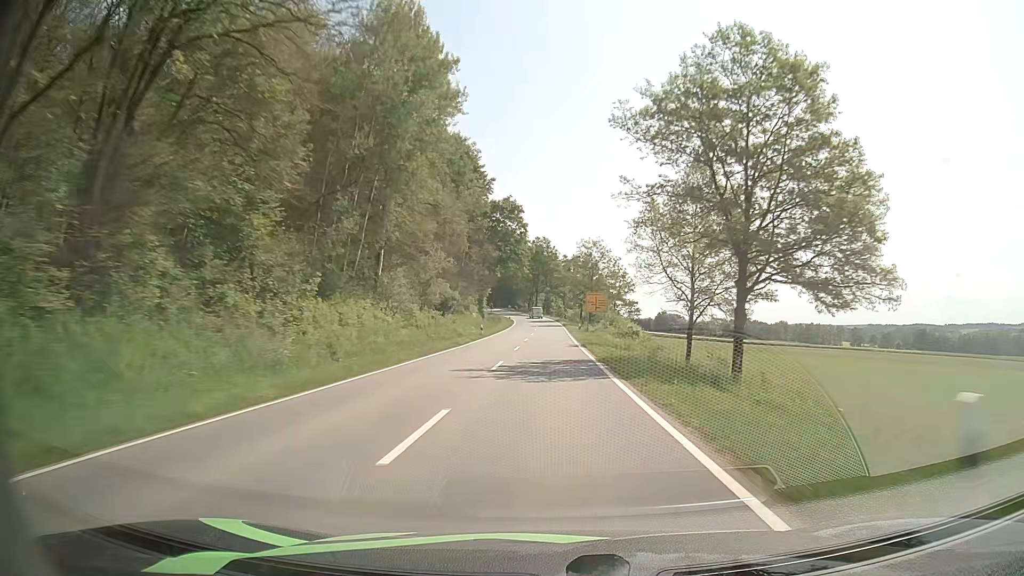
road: tertiary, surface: asphalt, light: Day
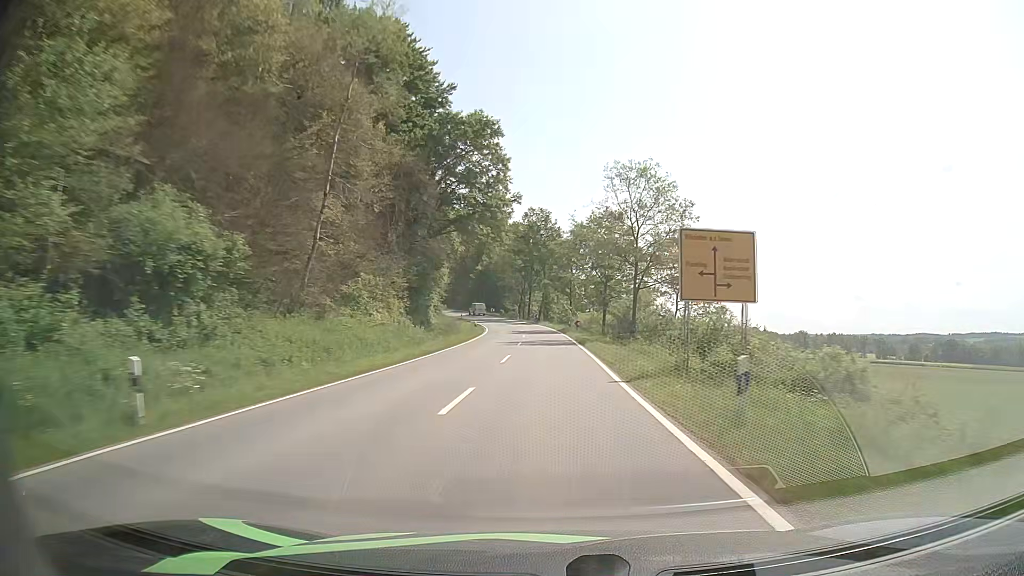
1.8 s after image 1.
(+0.2, +46.4) m; 0°
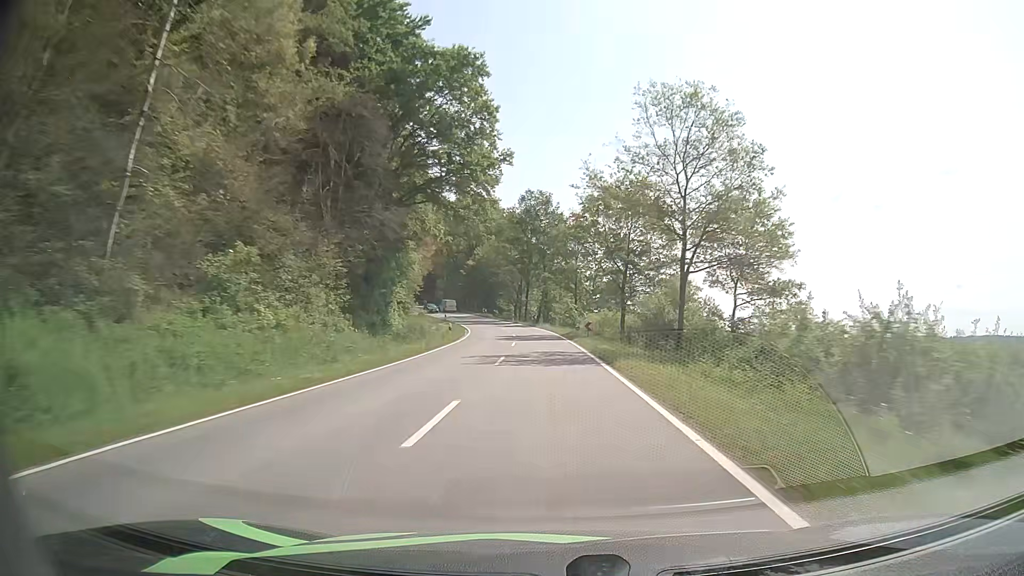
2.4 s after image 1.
(0.0, +14.9) m; 0°
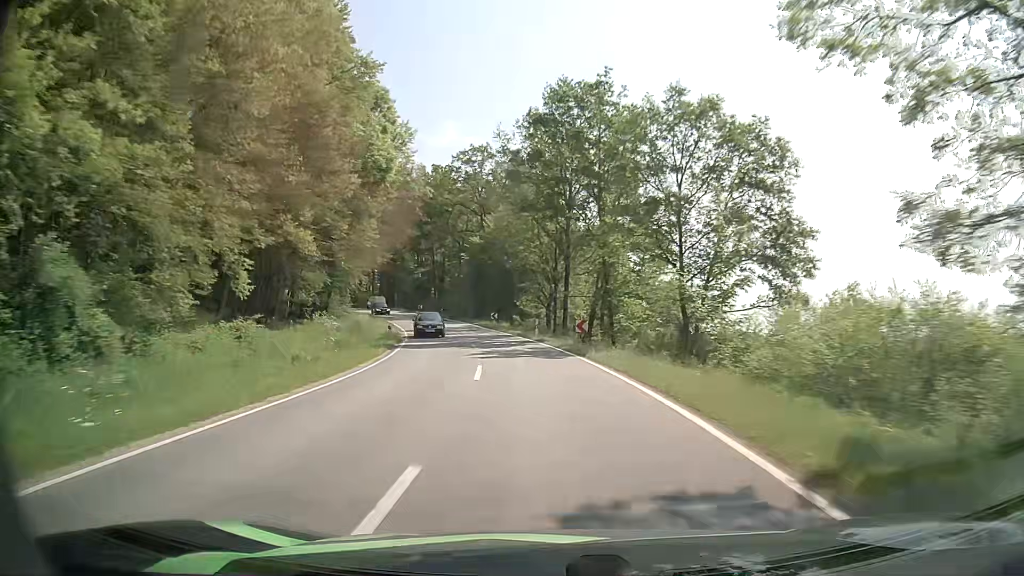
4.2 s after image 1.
(-0.8, +42.3) m; -3°
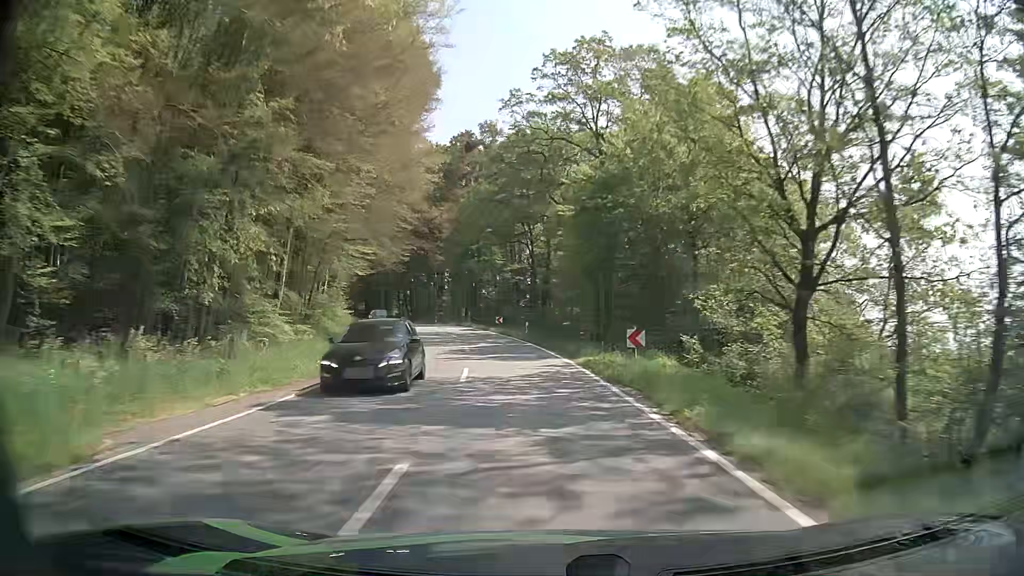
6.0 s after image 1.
(-3.4, +36.6) m; -11°
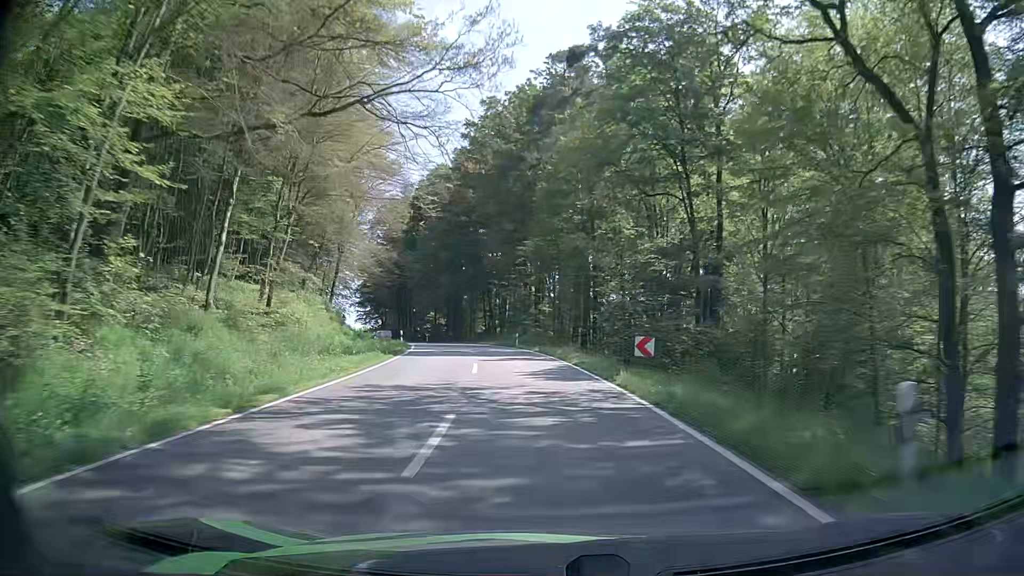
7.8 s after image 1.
(-3.1, +34.1) m; -9°
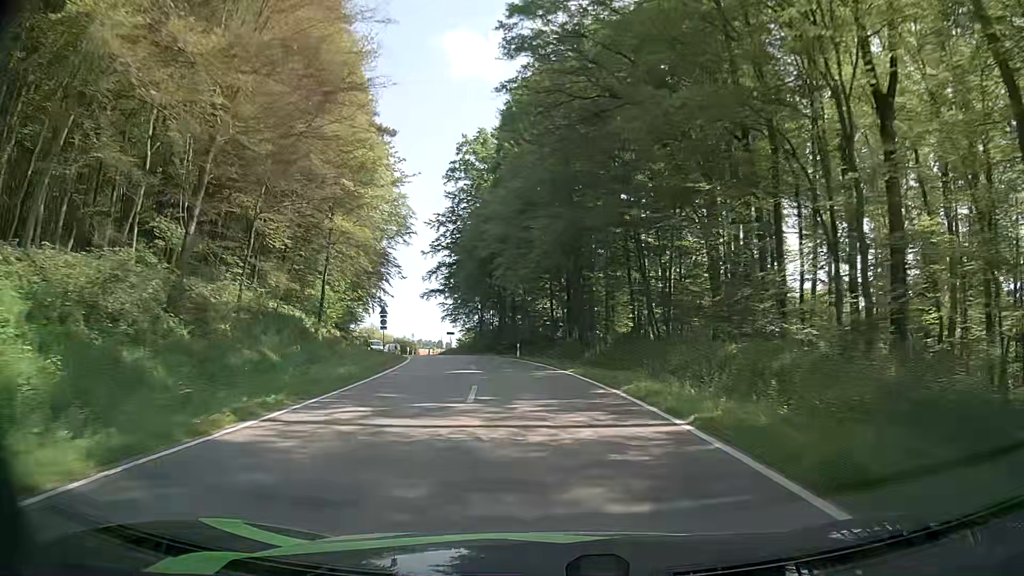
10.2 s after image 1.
(-5.0, +43.3) m; -12°
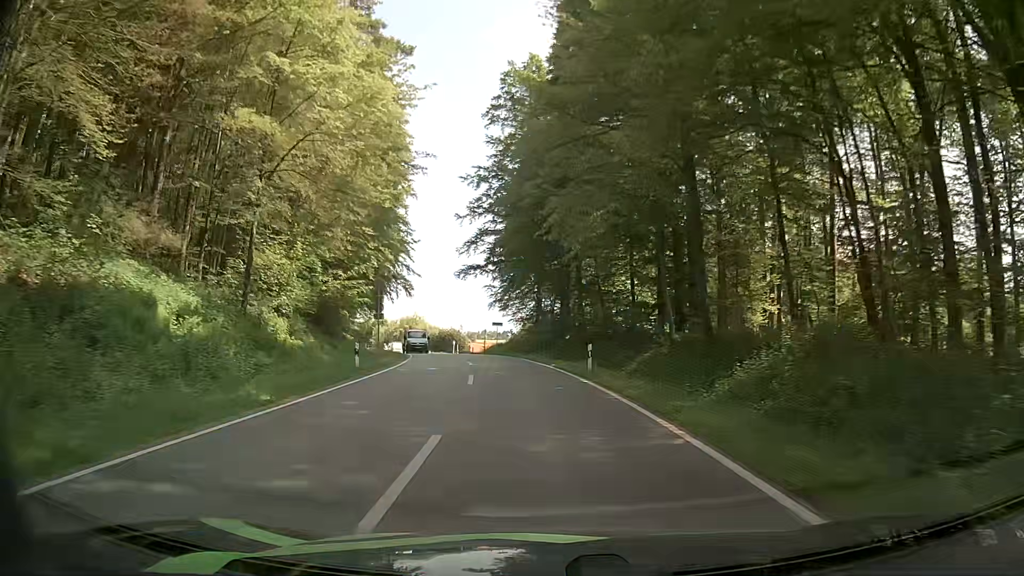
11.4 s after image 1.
(-1.3, +20.8) m; -6°
(0, +10) (-1, +20) (-2, +30) (-3, +40) (-5, +50) (-7, +59) (-10, +69) (-13, +79) (-16, +88) (-20, +97) m
